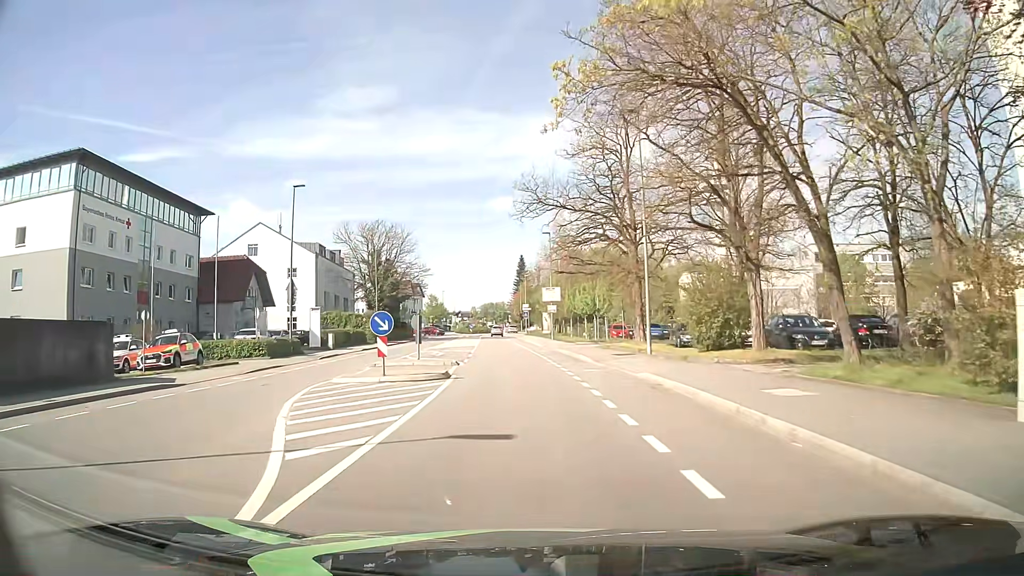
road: tertiary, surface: asphalt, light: Day
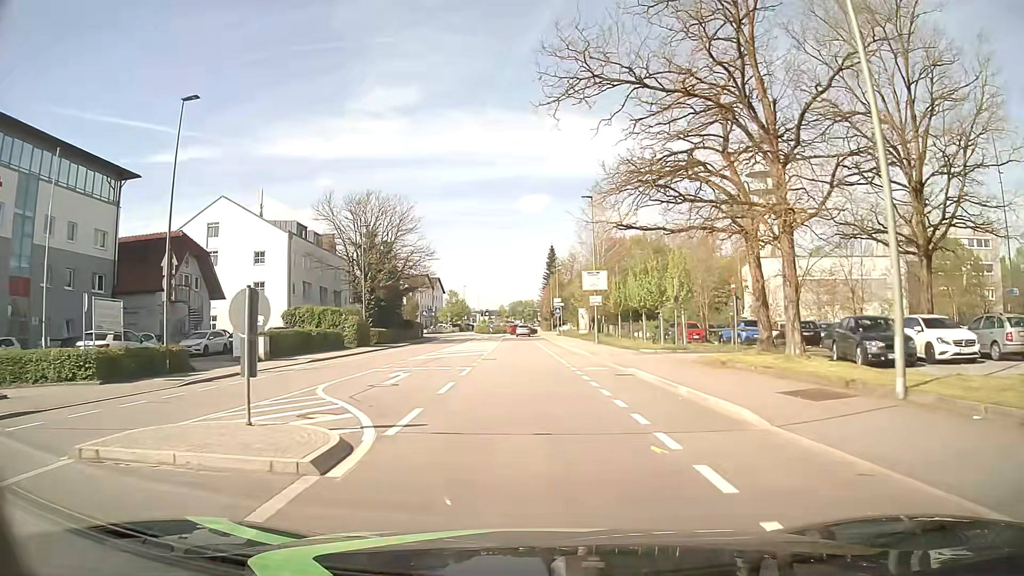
(-0.5, +17.8) m; -3°
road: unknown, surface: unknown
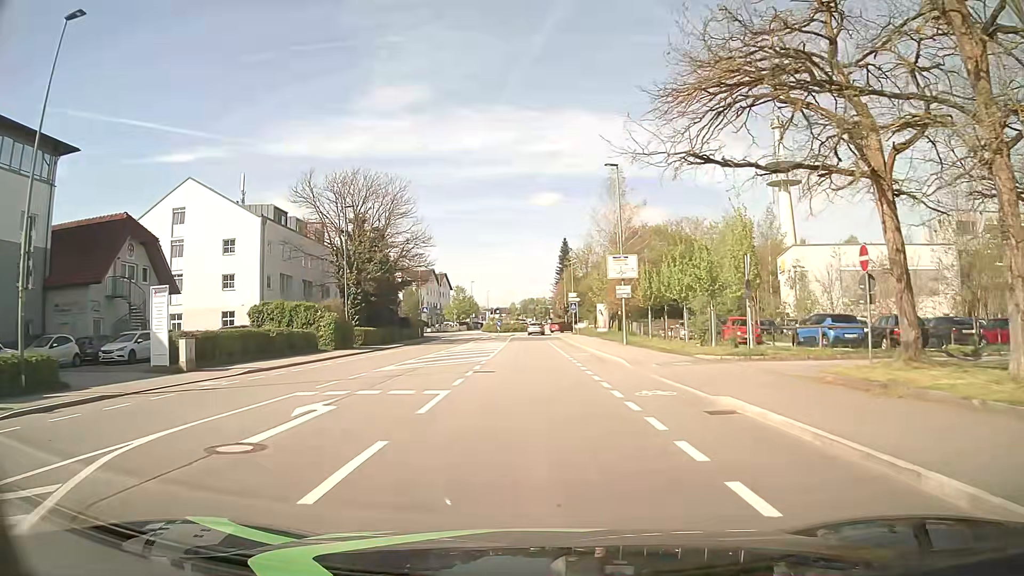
(0.0, +8.9) m; -1°
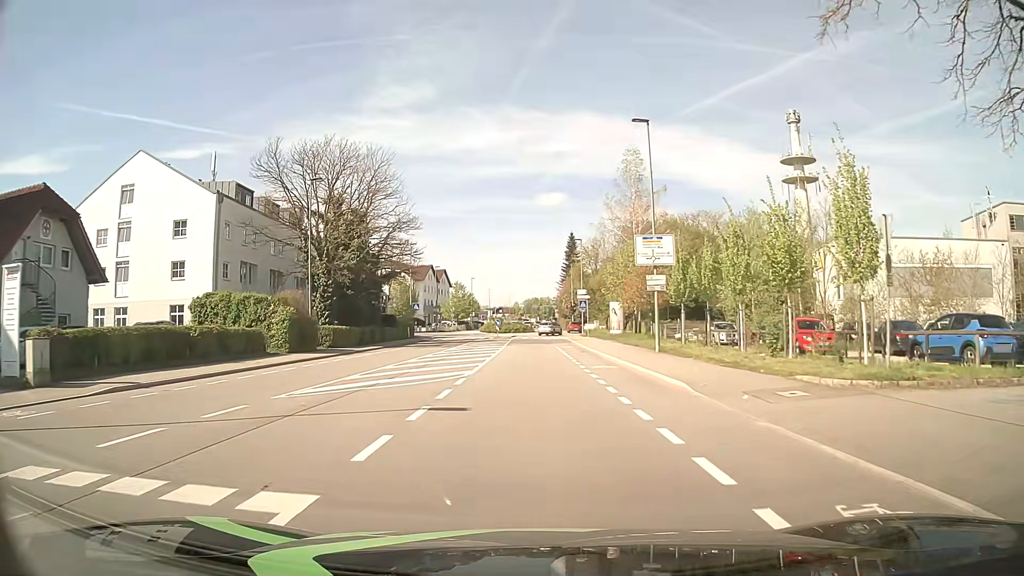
(0.0, +9.0) m; 0°
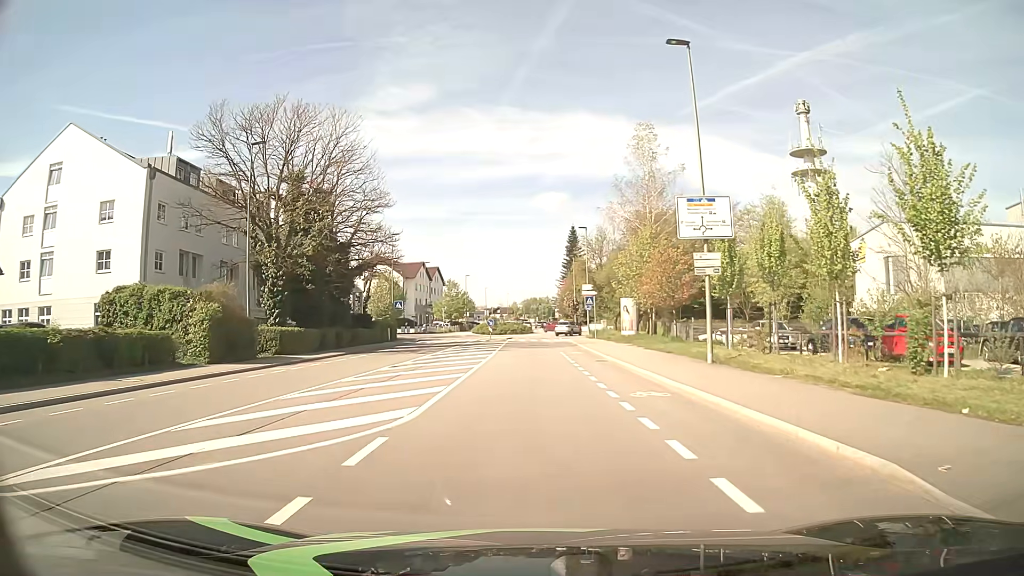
(+0.1, +9.0) m; +1°
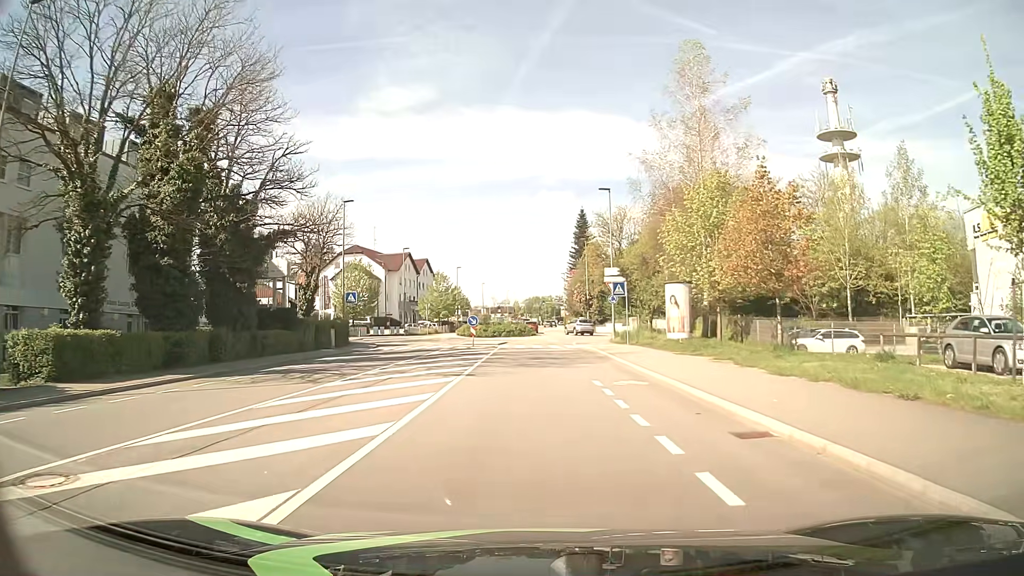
(-0.1, +17.9) m; 0°
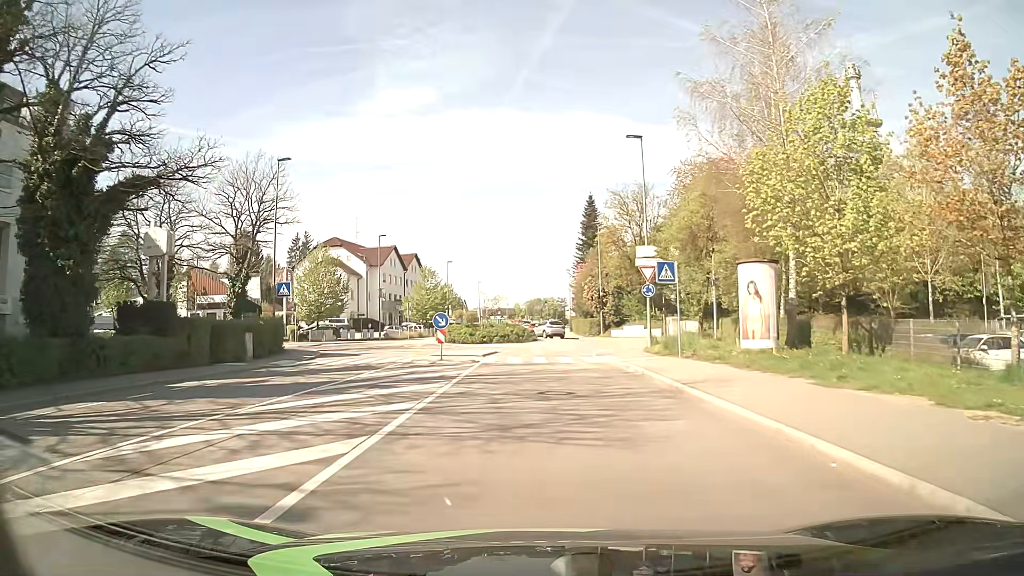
(0.0, +13.4) m; -1°
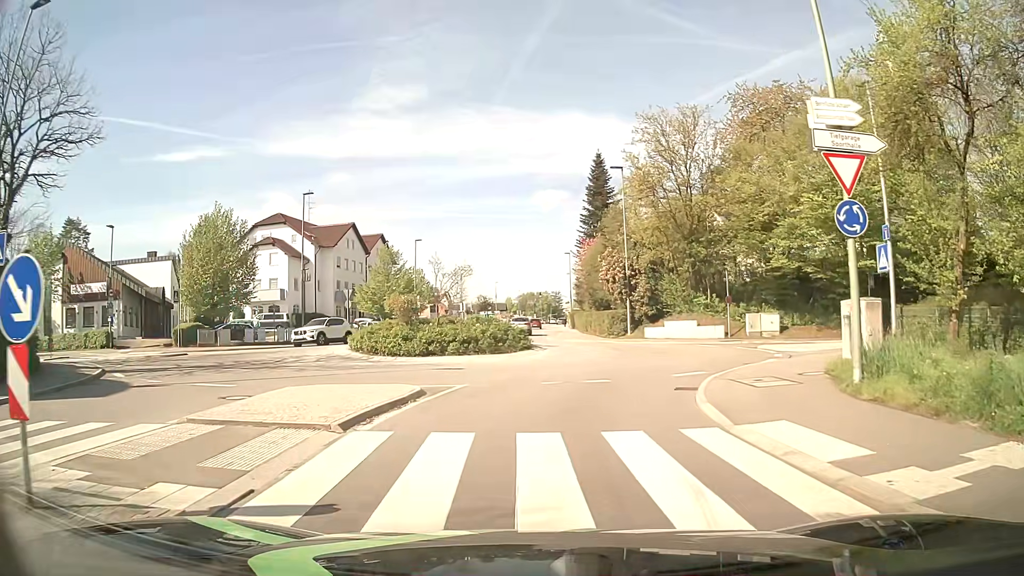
(+0.2, +20.6) m; +1°
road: tertiary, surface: asphalt
(0, +10) (+3, +19) (+5, +29) (+1, +38) (-1, +48) (-1, +58) (-1, +68) (-1, +78) (-1, +88) (0, +98) m
